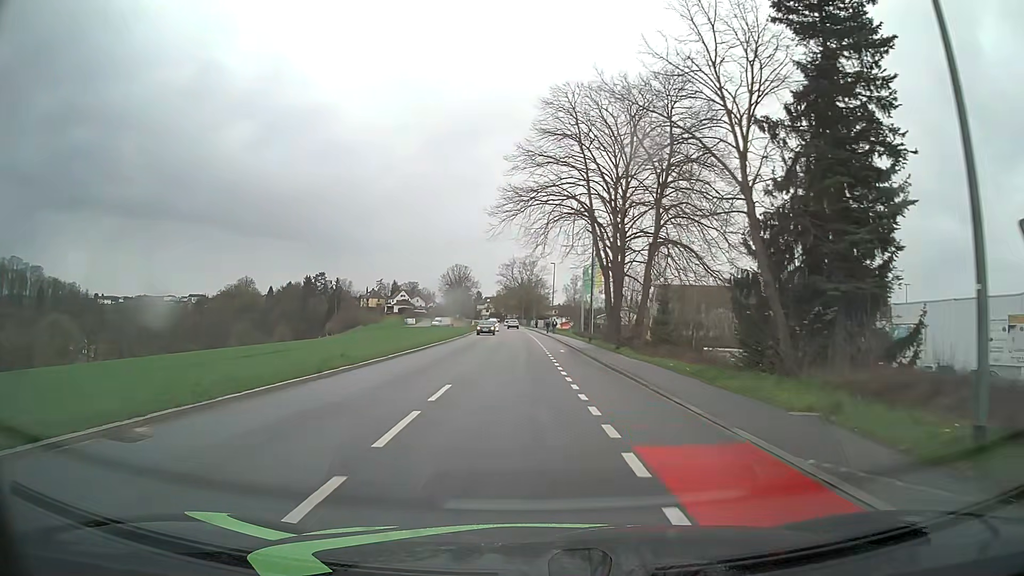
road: tertiary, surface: asphalt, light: Day
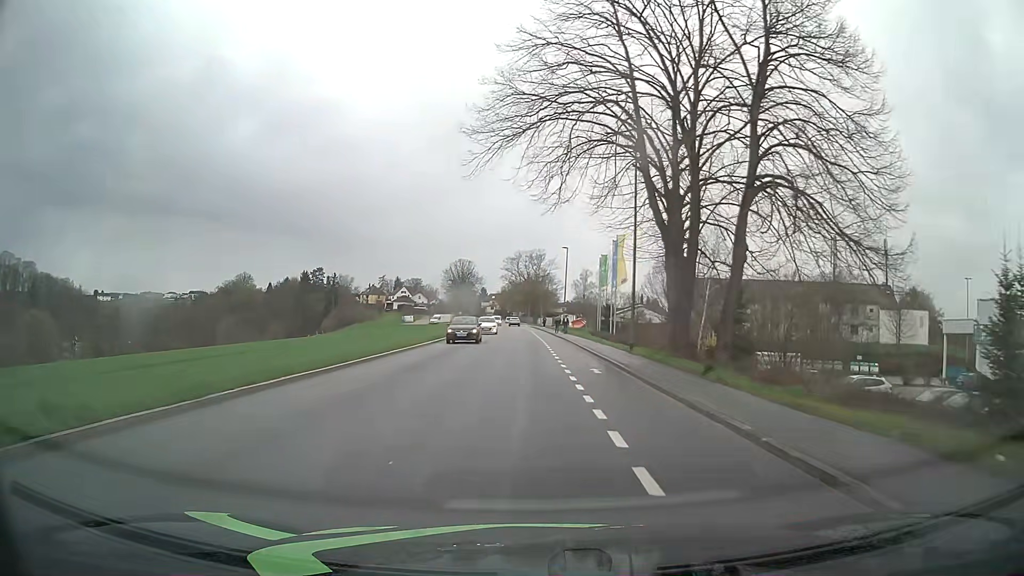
(-0.1, +14.8) m; -1°
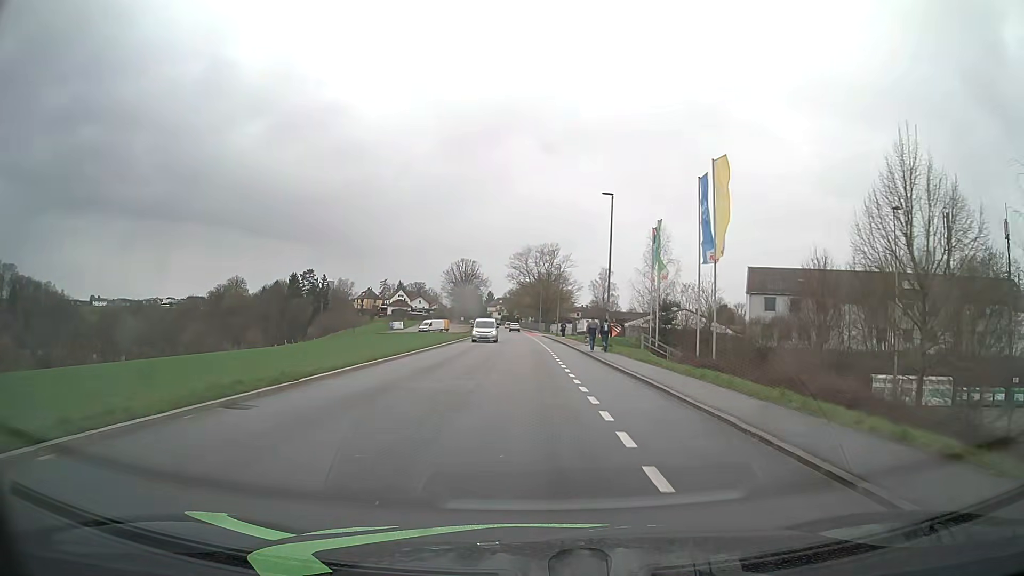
(-0.3, +30.1) m; -1°
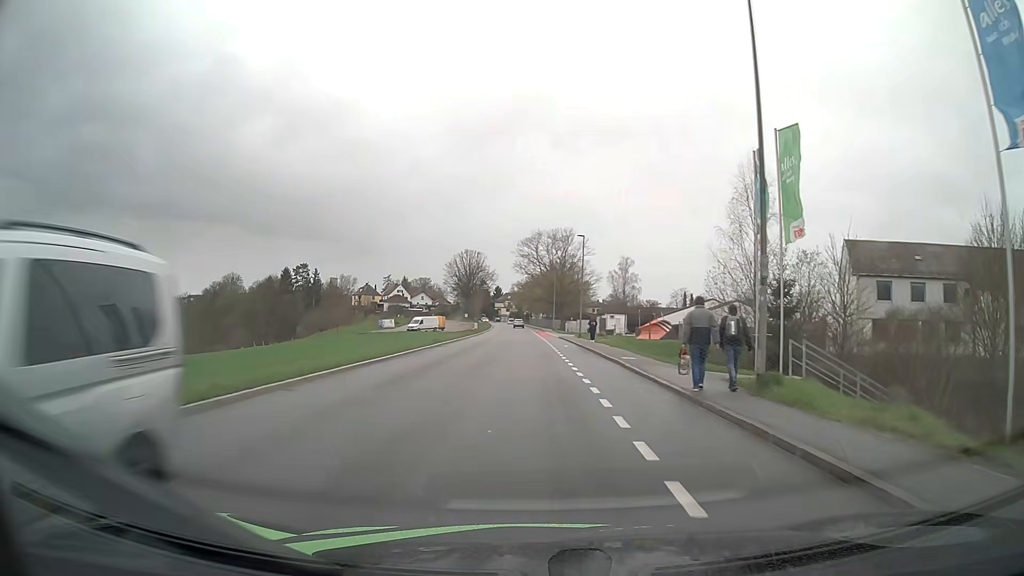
(0.0, +22.9) m; -1°
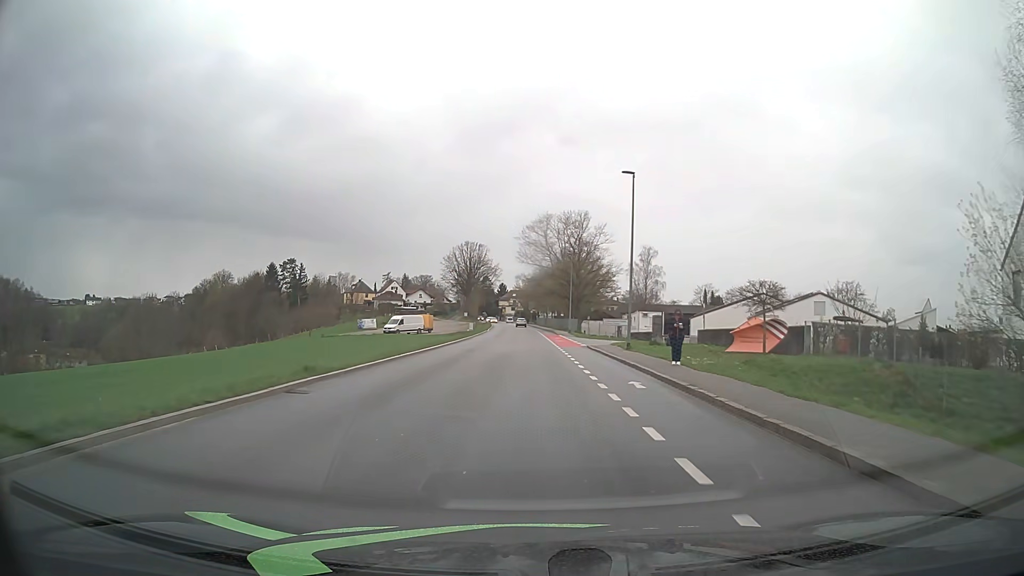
(-0.3, +23.1) m; -1°
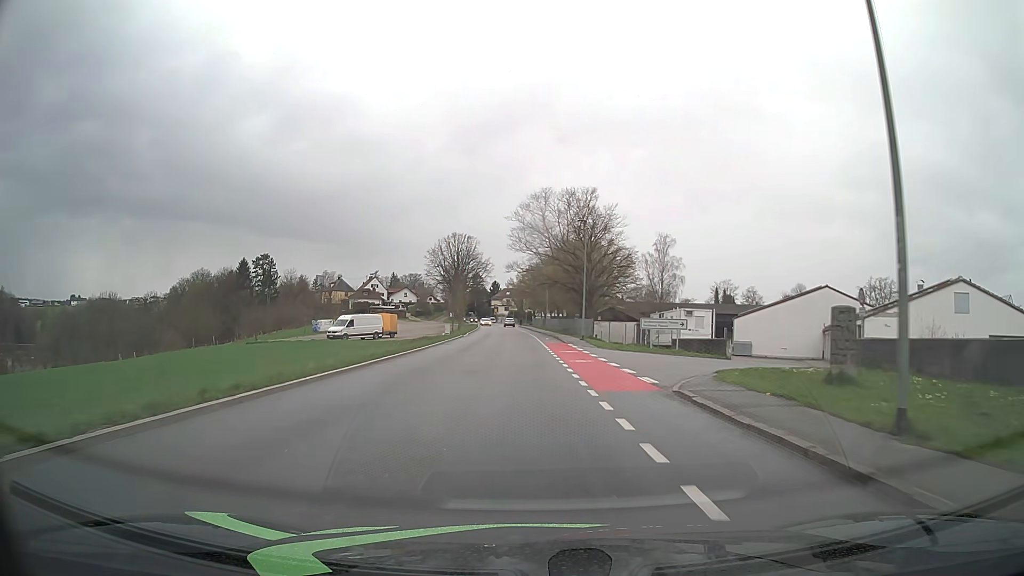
(+0.1, +23.3) m; 0°
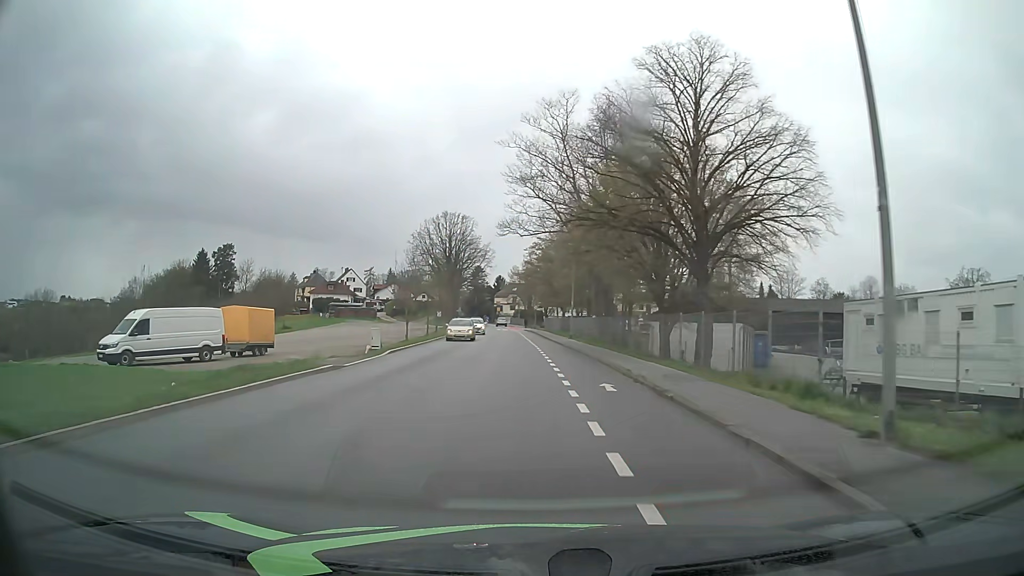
(-0.1, +38.8) m; -1°
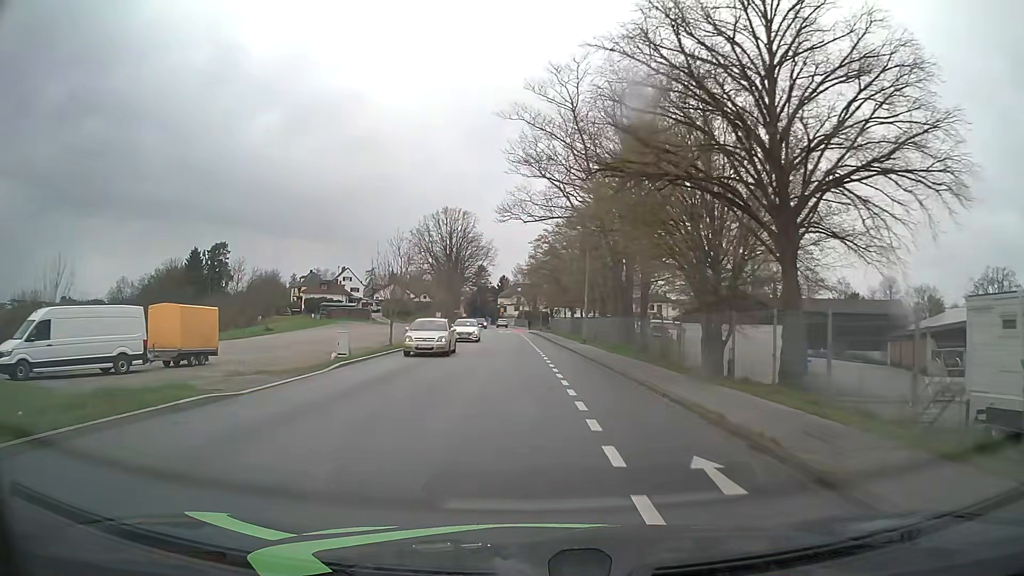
(0.0, +7.8) m; -1°
(0, +10) (0, +20) (0, +30) (-1, +40) (-1, +50) (-2, +60) (-2, +70) (-3, +80) (-3, +90) (-4, +100) m
